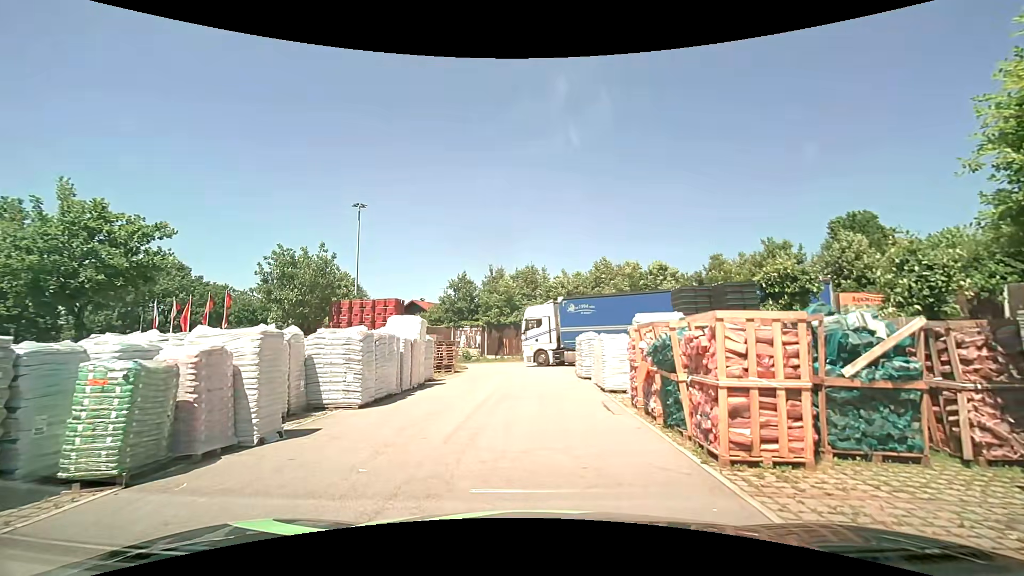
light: Day
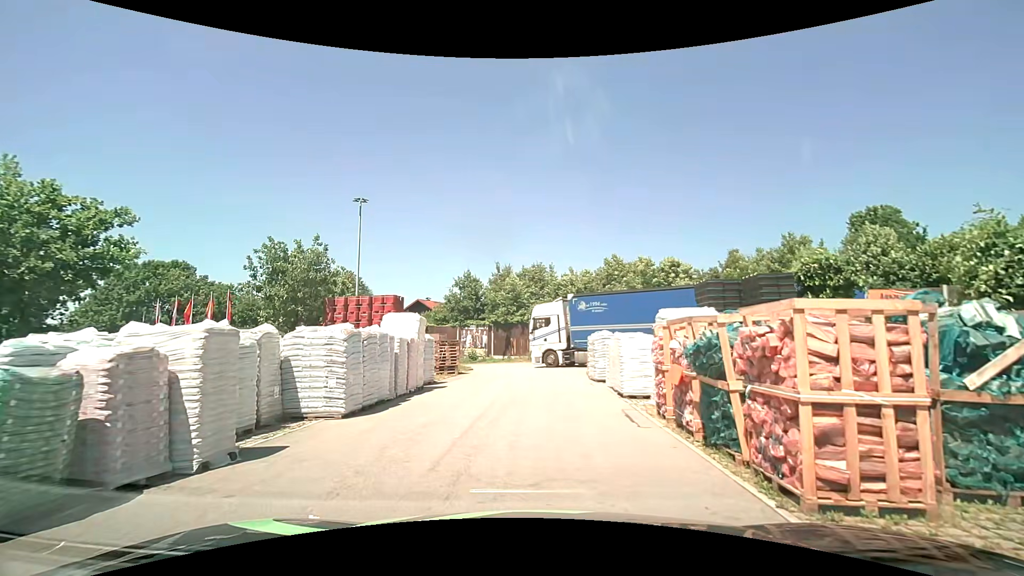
(0.0, +1.5) m; -1°
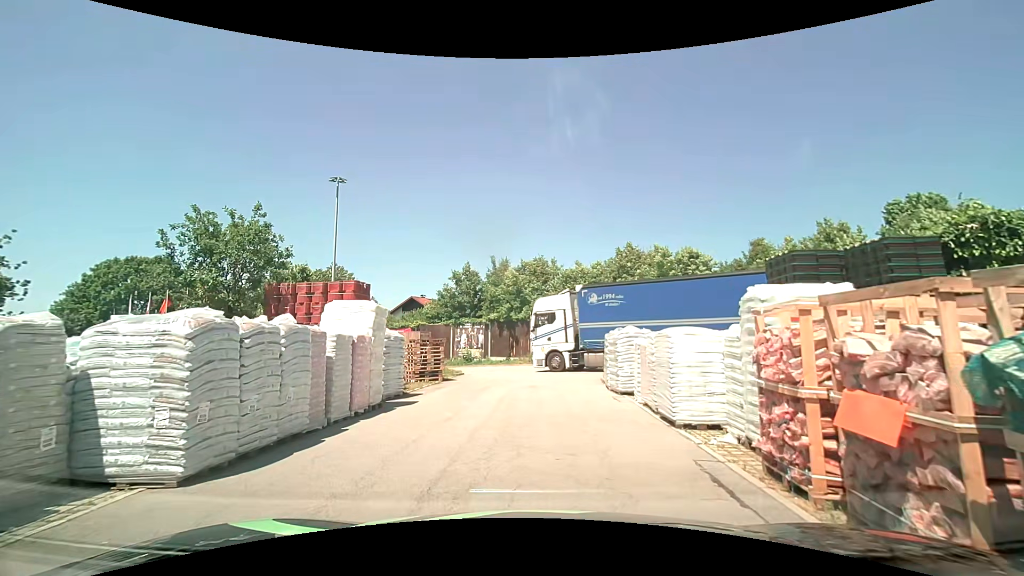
(0.0, +4.4) m; 0°
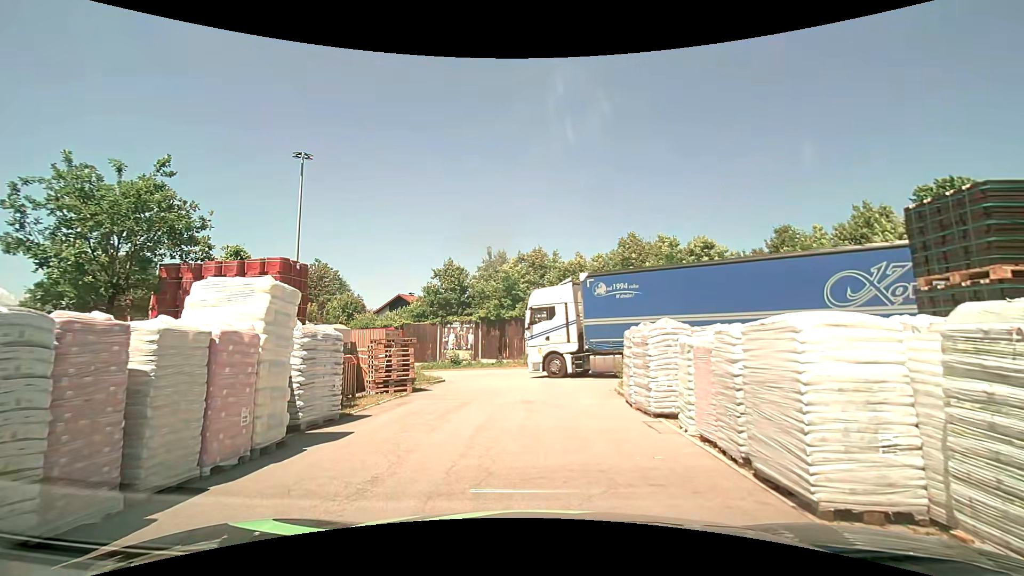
(0.0, +4.1) m; +1°
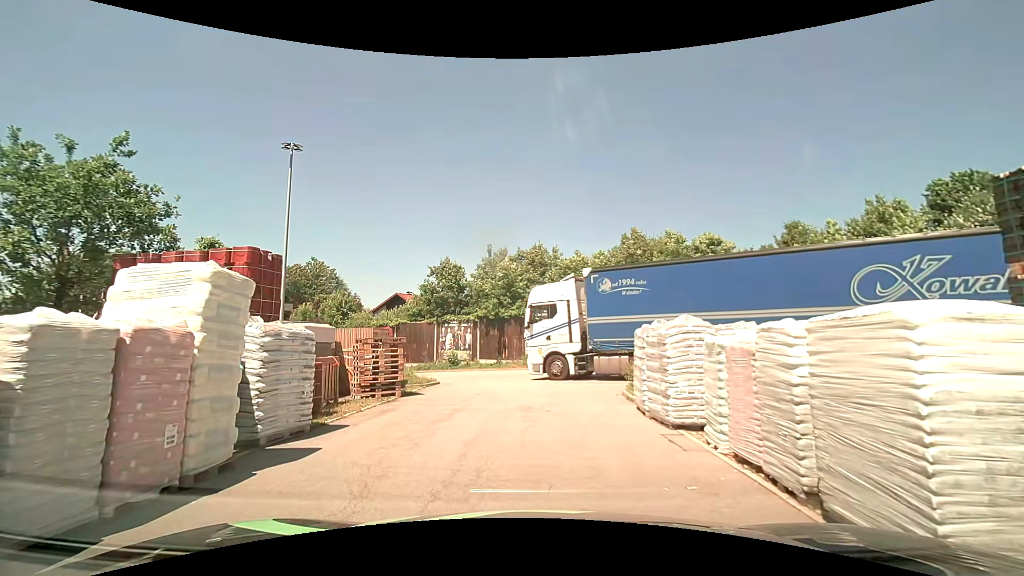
(0.0, +1.2) m; -1°
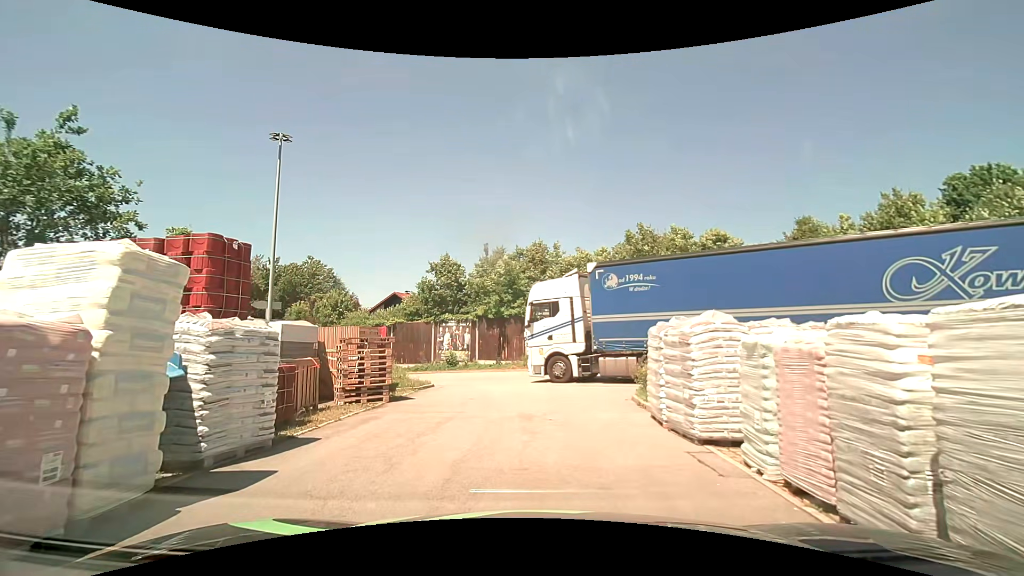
(0.0, +1.2) m; +1°
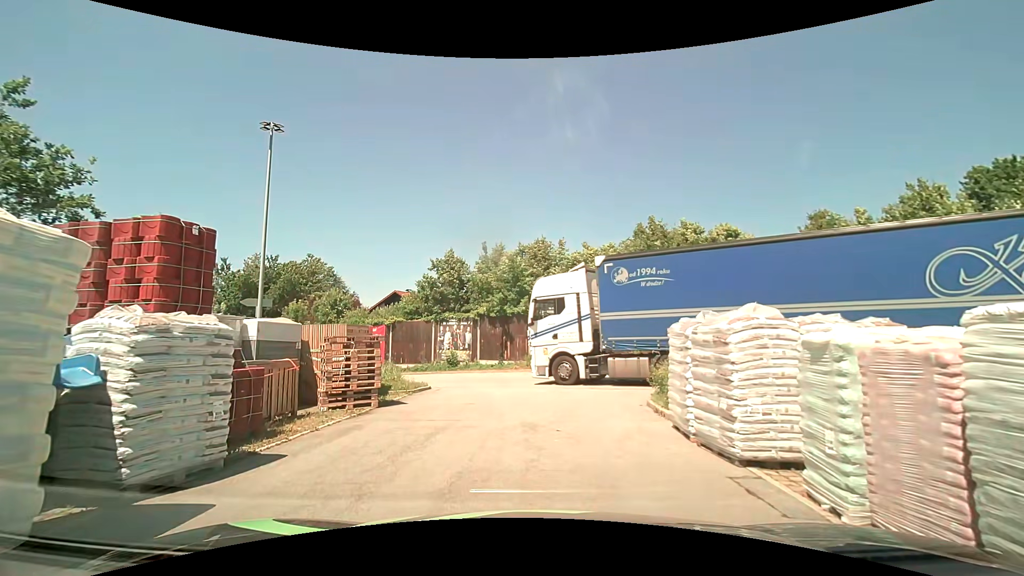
(0.0, +1.2) m; 0°
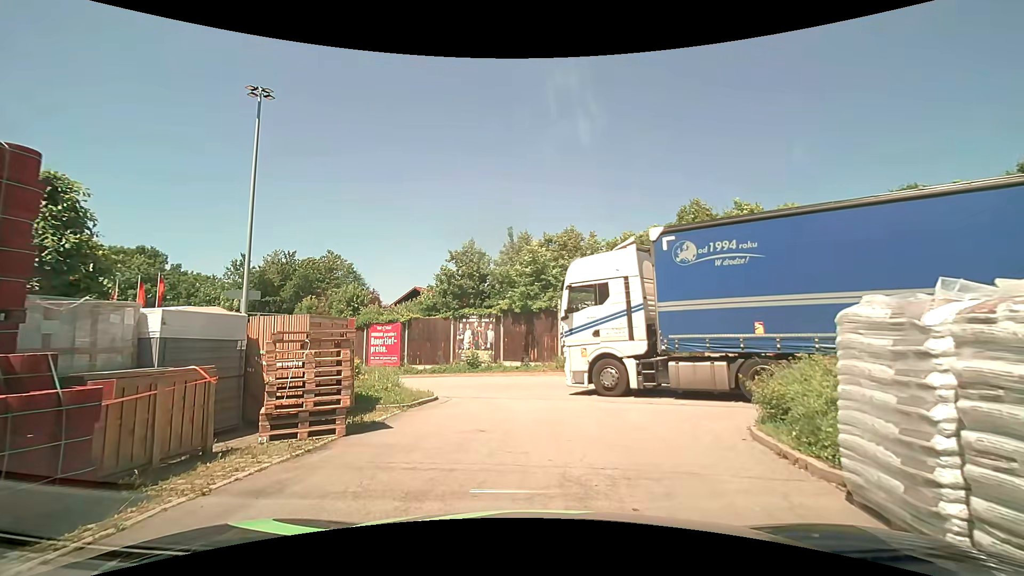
(-0.2, +3.7) m; -5°
